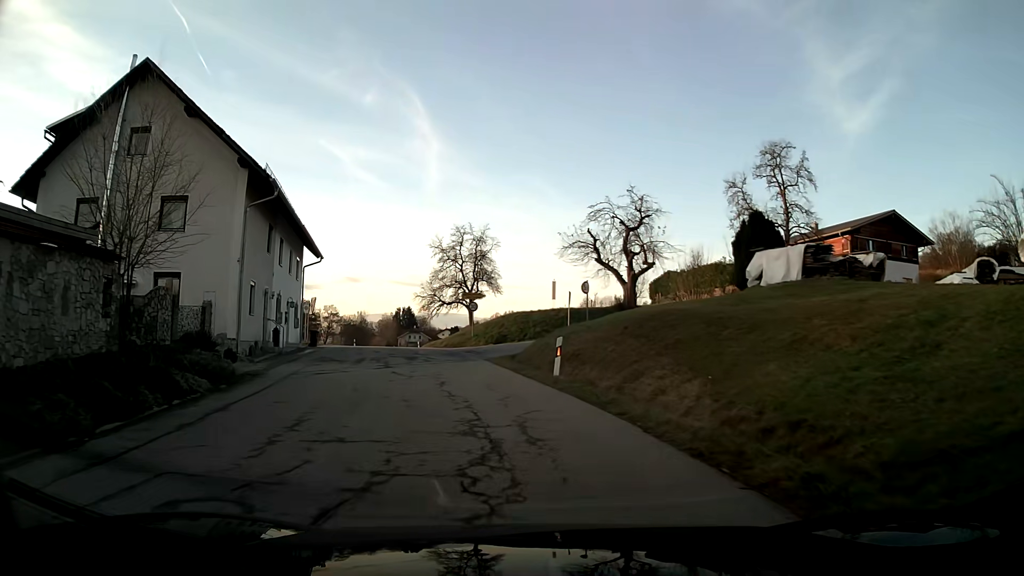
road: tertiary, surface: asphalt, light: Day
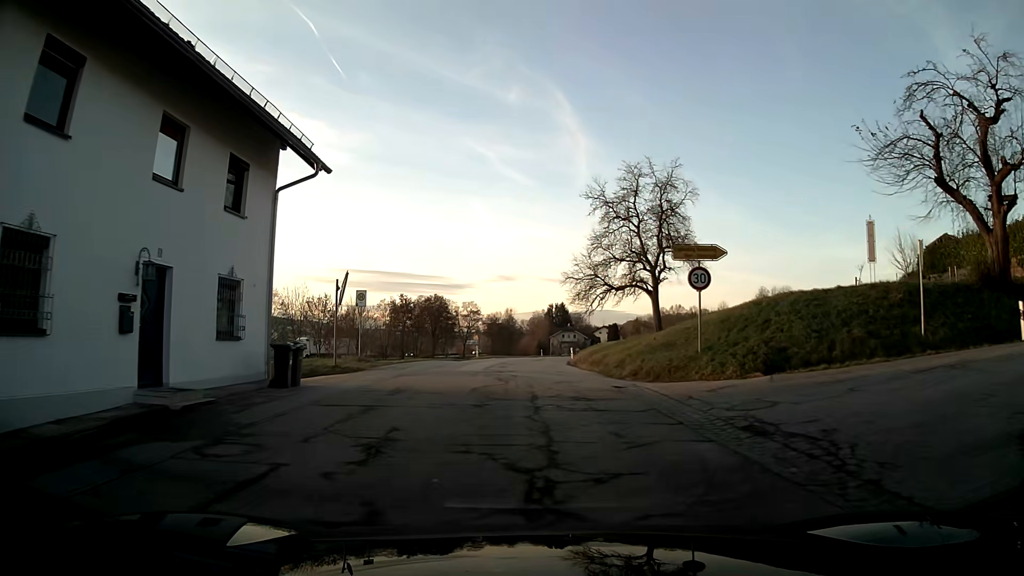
(-3.1, +24.1) m; -11°
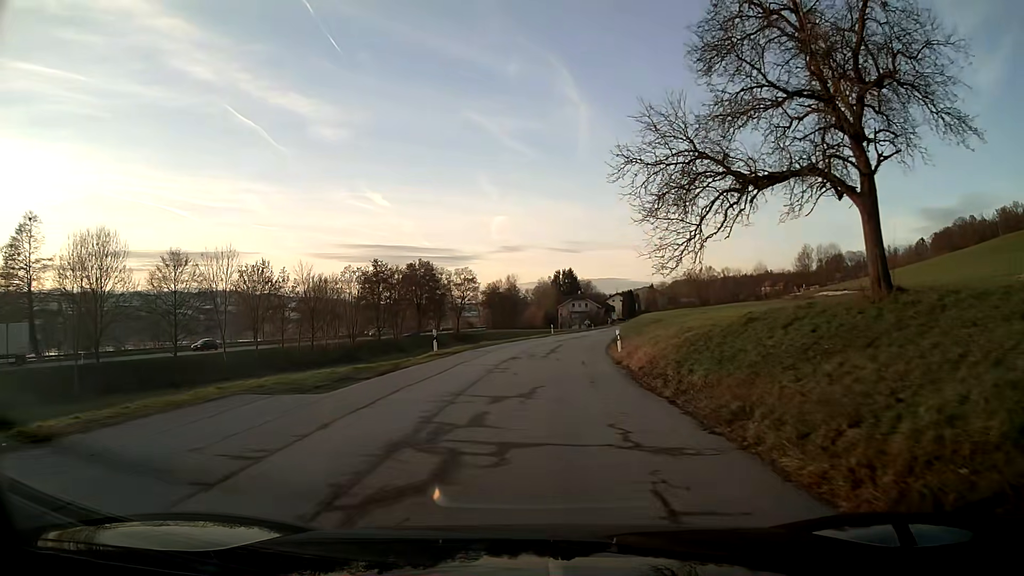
(-0.1, +25.2) m; 0°
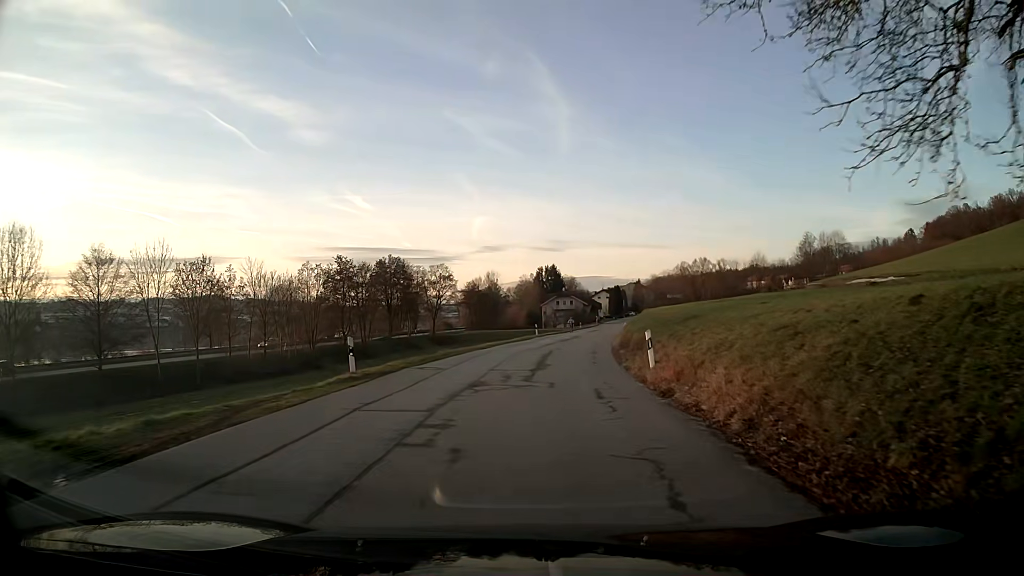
(+0.1, +10.5) m; +2°
